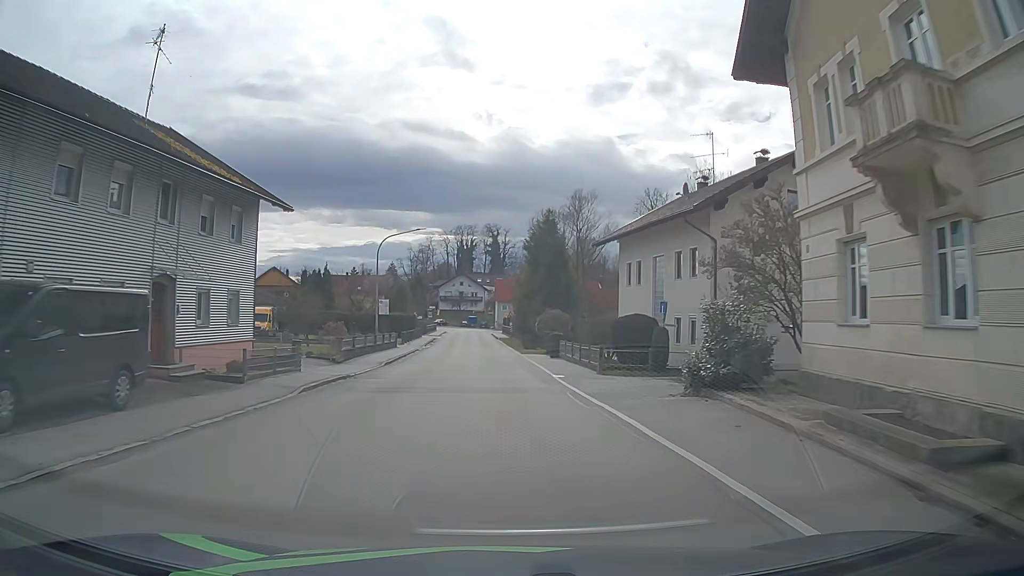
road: secondary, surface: asphalt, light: Day
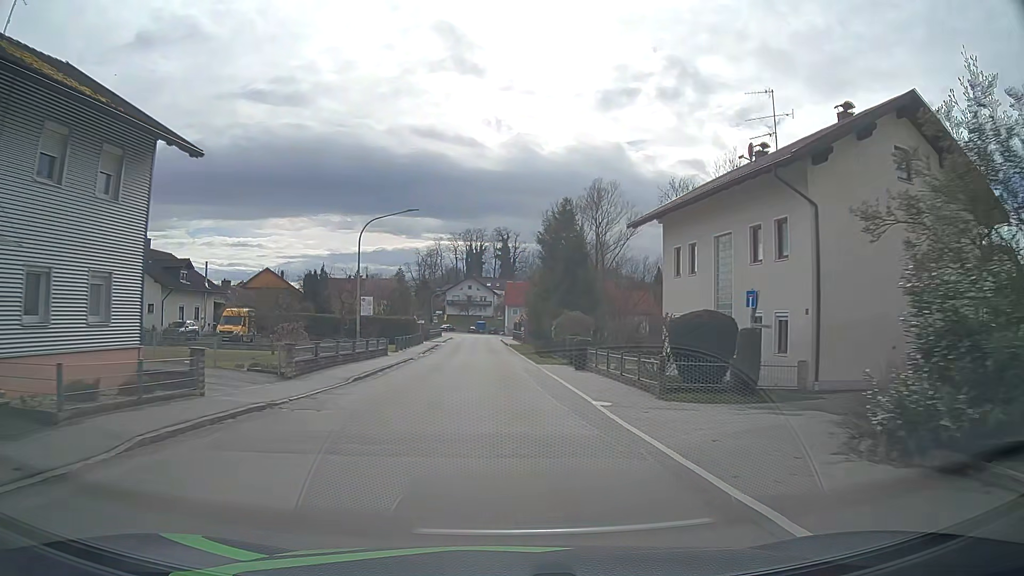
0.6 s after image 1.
(-0.1, +8.1) m; -2°
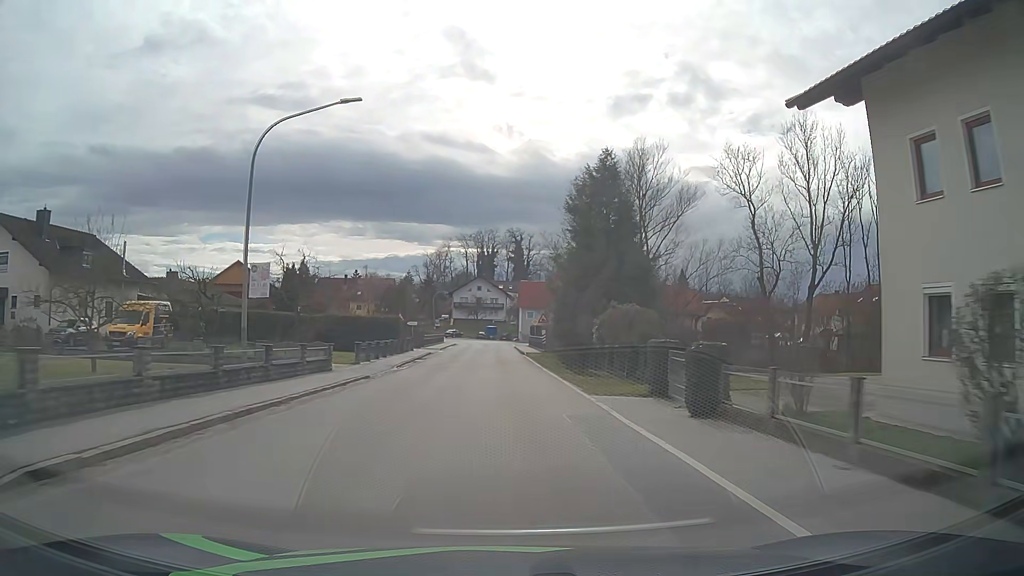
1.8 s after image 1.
(0.0, +16.7) m; -1°
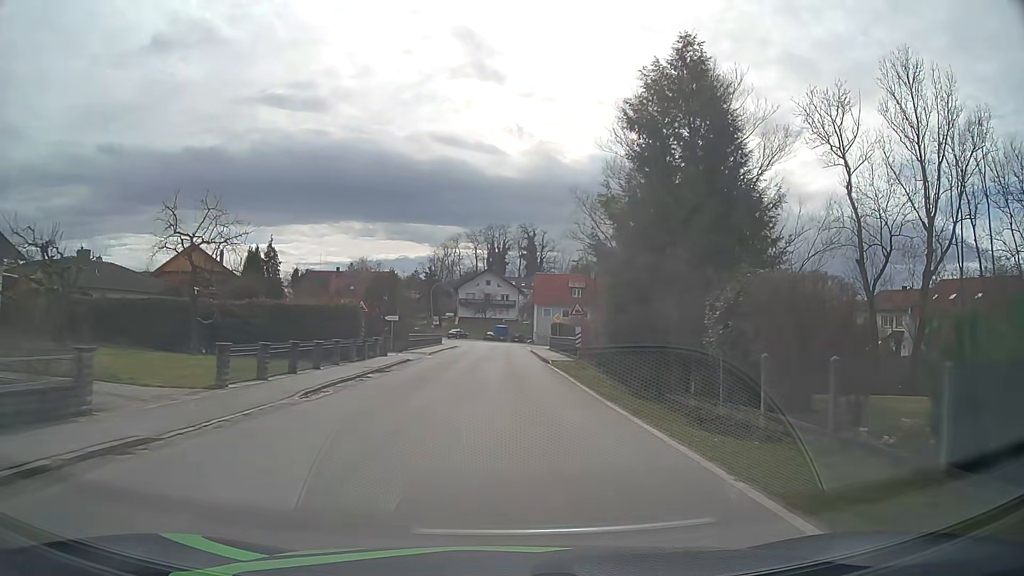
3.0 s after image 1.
(-0.1, +16.8) m; -1°
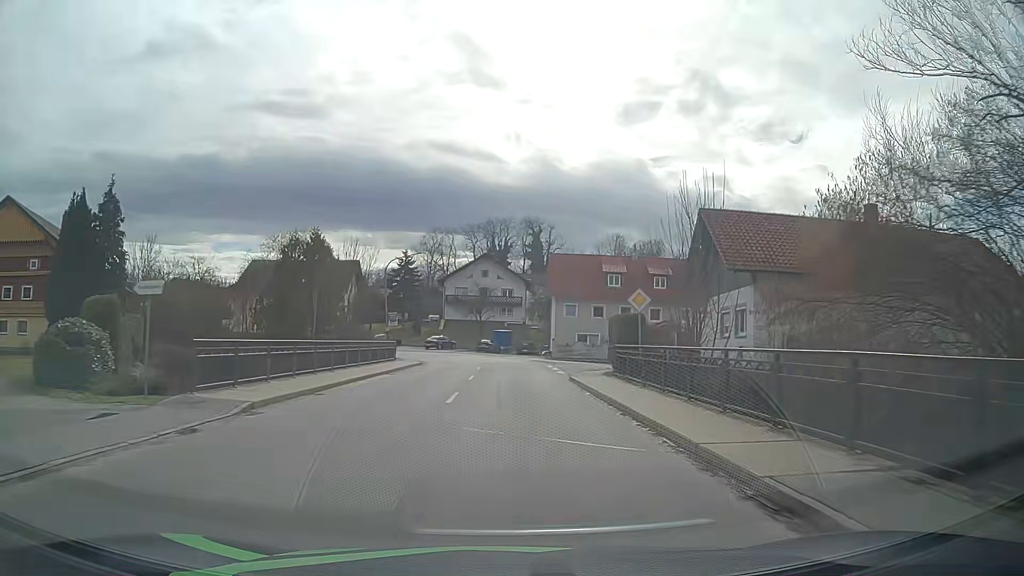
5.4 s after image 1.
(-0.1, +32.1) m; 0°
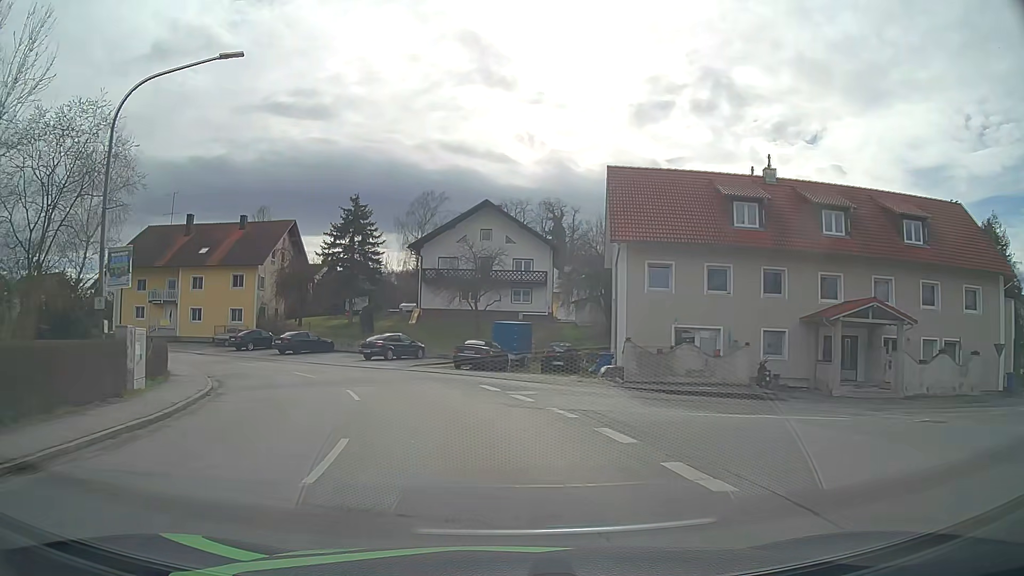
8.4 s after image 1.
(+0.2, +35.6) m; -2°
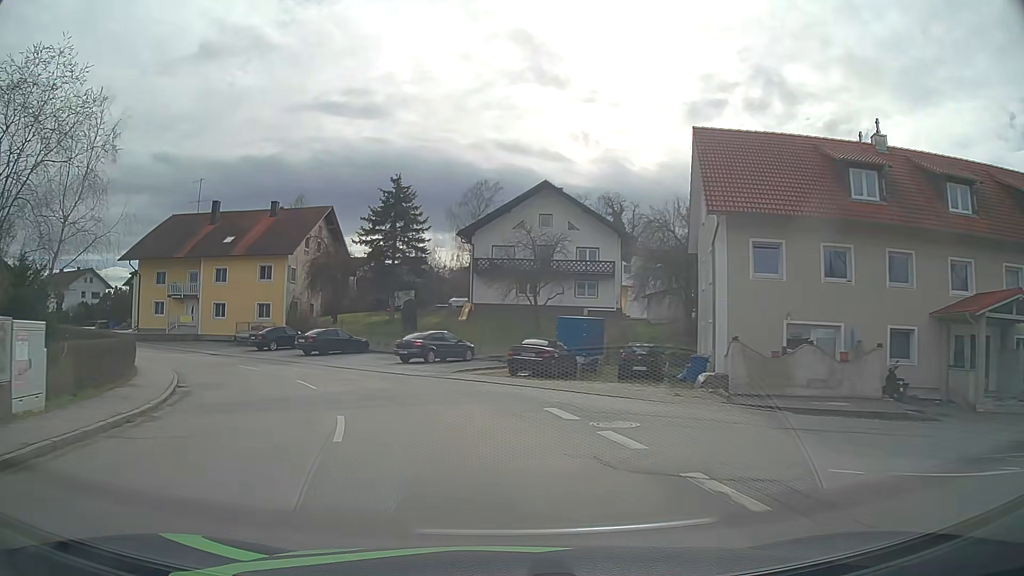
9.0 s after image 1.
(-0.2, +6.5) m; -4°
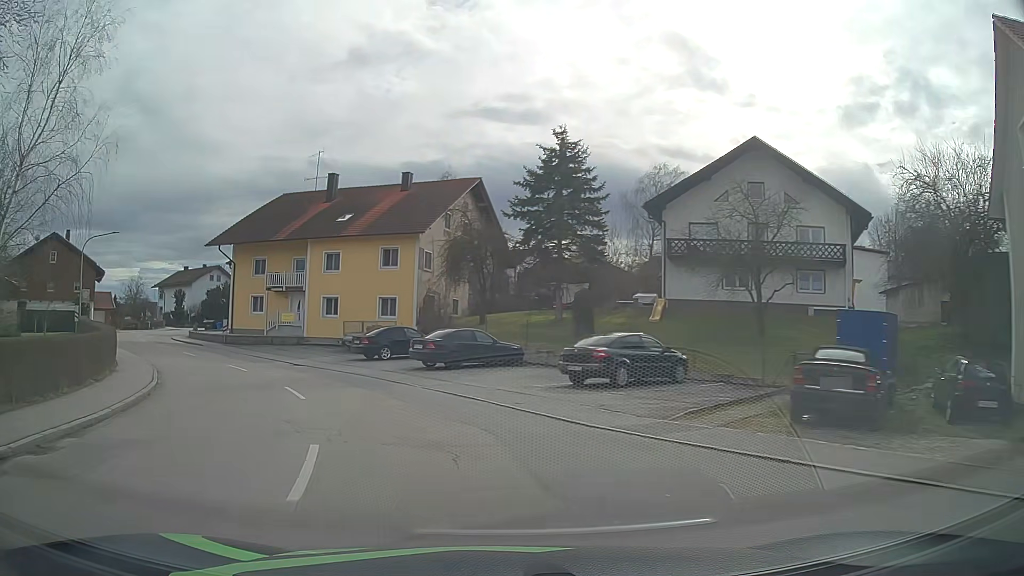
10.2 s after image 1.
(-1.6, +12.4) m; -15°
(-1, +10) (-5, +19) (-10, +28) (-17, +35) (-23, +43) (-29, +51) (-33, +60) (-33, +70) (-35, +80) (-42, +87) m
